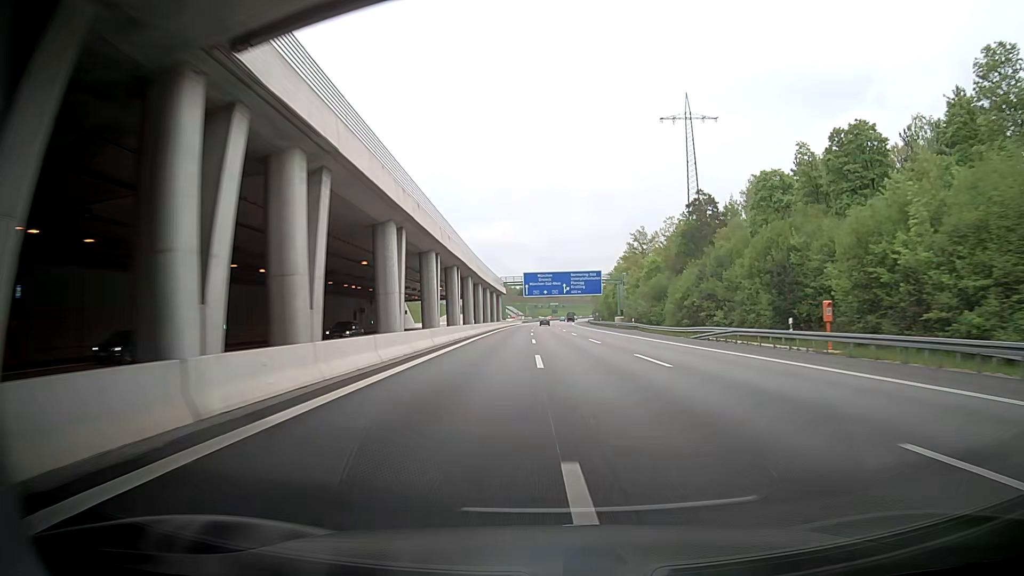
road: motorway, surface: asphalt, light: Day
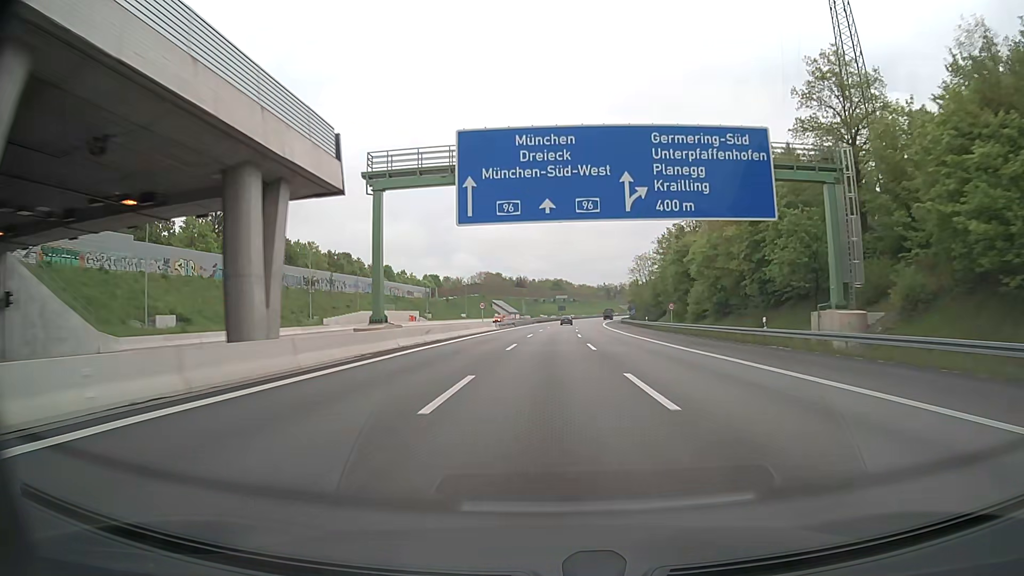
(+0.2, +99.3) m; 0°
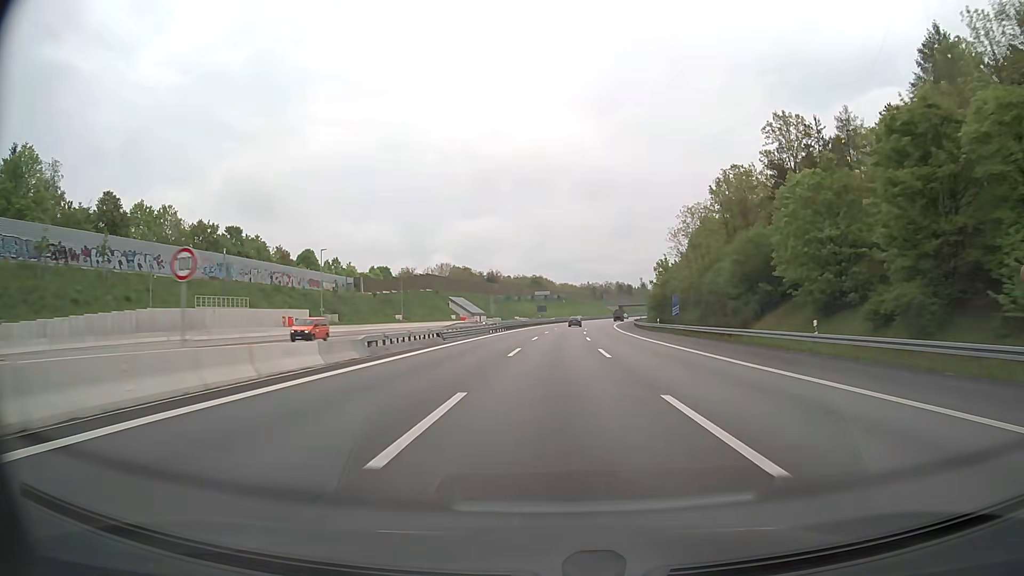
(+0.6, +58.6) m; +2°
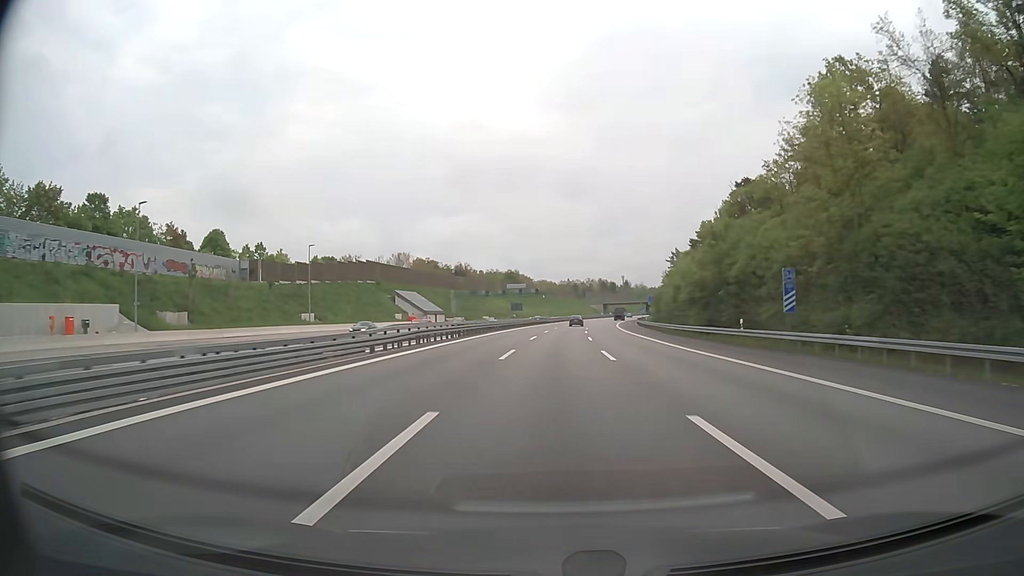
(+0.6, +38.9) m; +2°
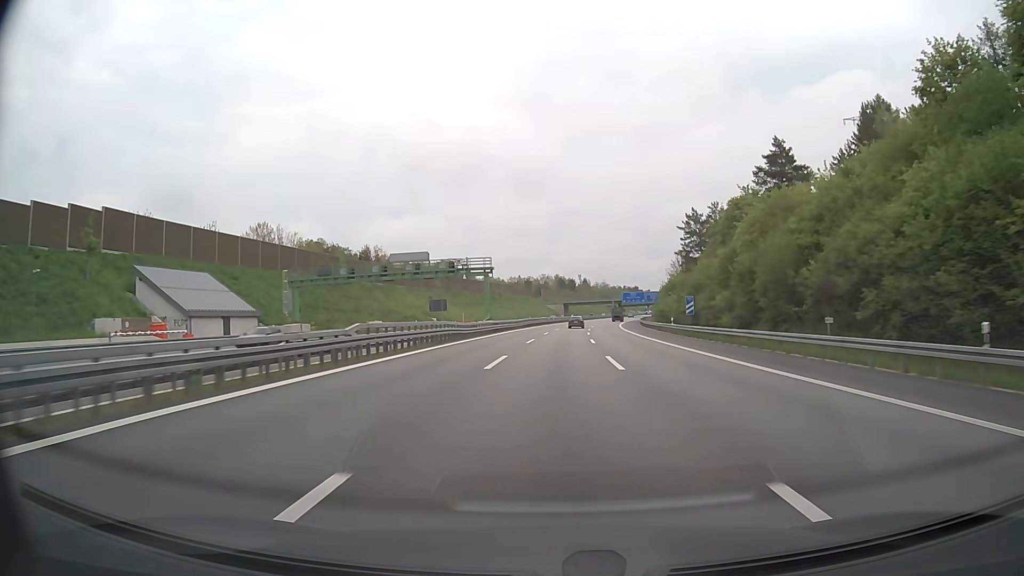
(+2.8, +76.0) m; +4°
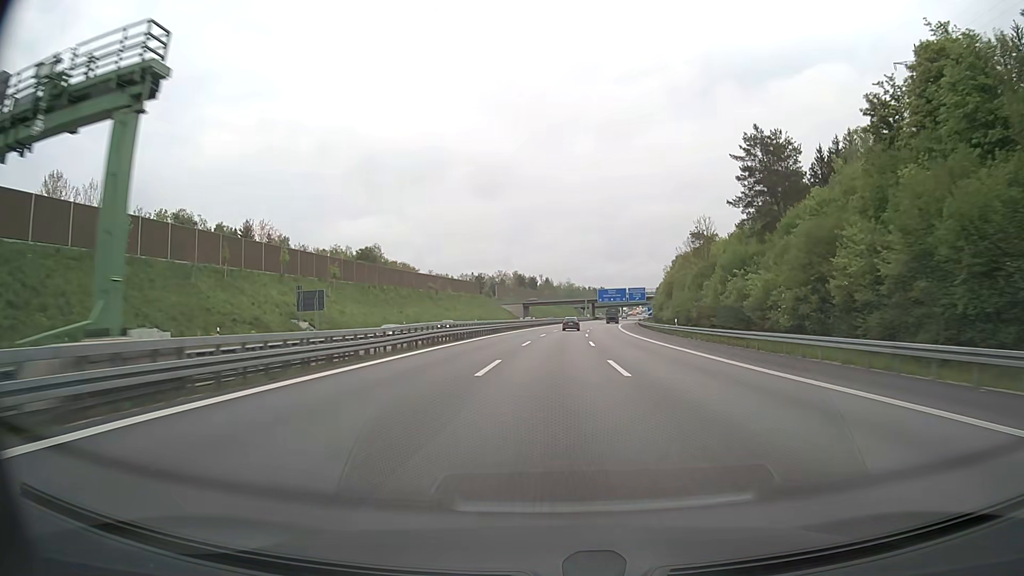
(+1.6, +56.3) m; +3°
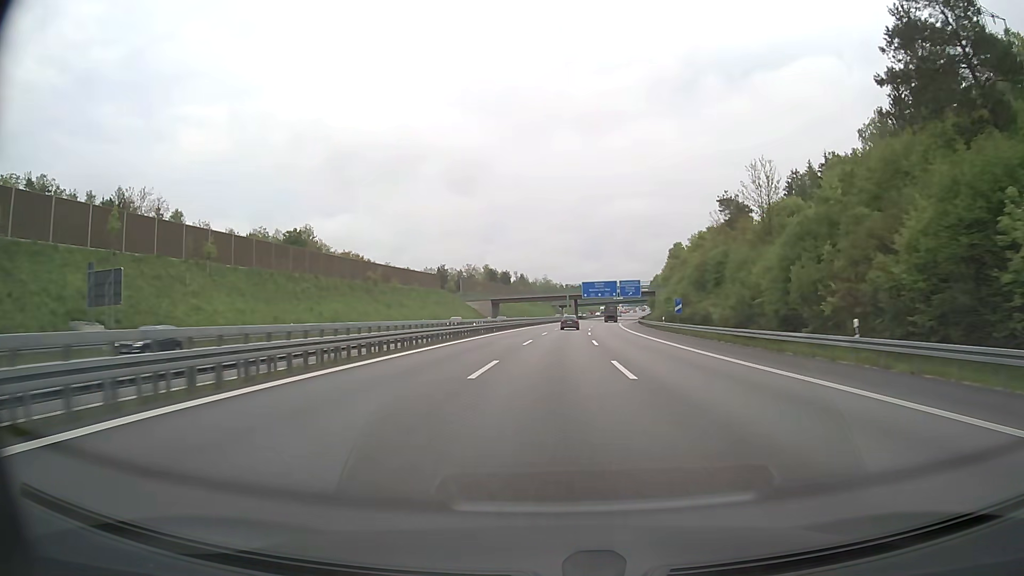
(+0.7, +37.5) m; +2°
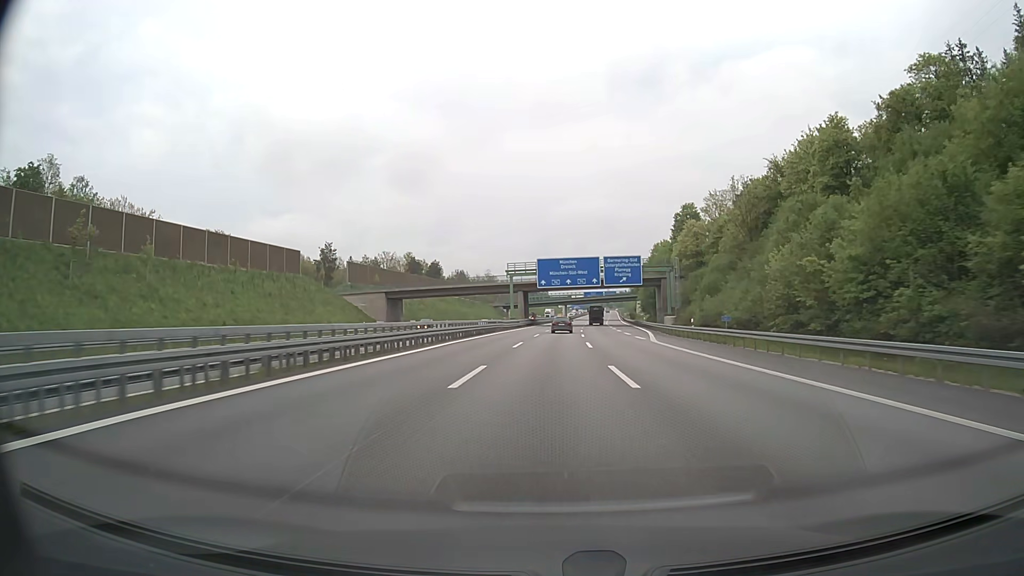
(+3.1, +74.2) m; +4°
(0, +10) (0, +20) (0, +30) (+1, +40) (+1, +50) (+1, +60) (+2, +70) (+2, +80) (+3, +90) (+4, +100) m
